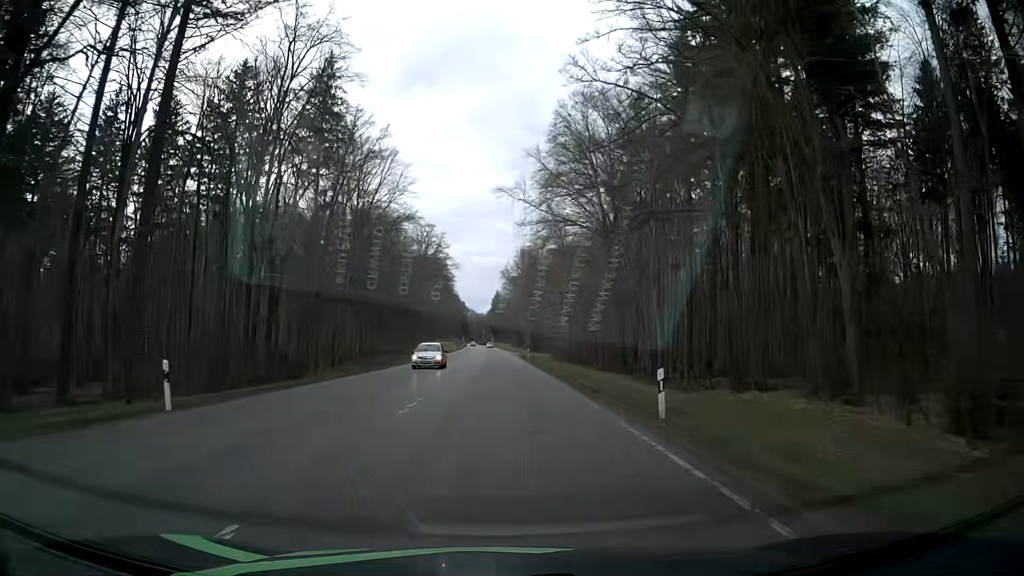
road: secondary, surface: asphalt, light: Day
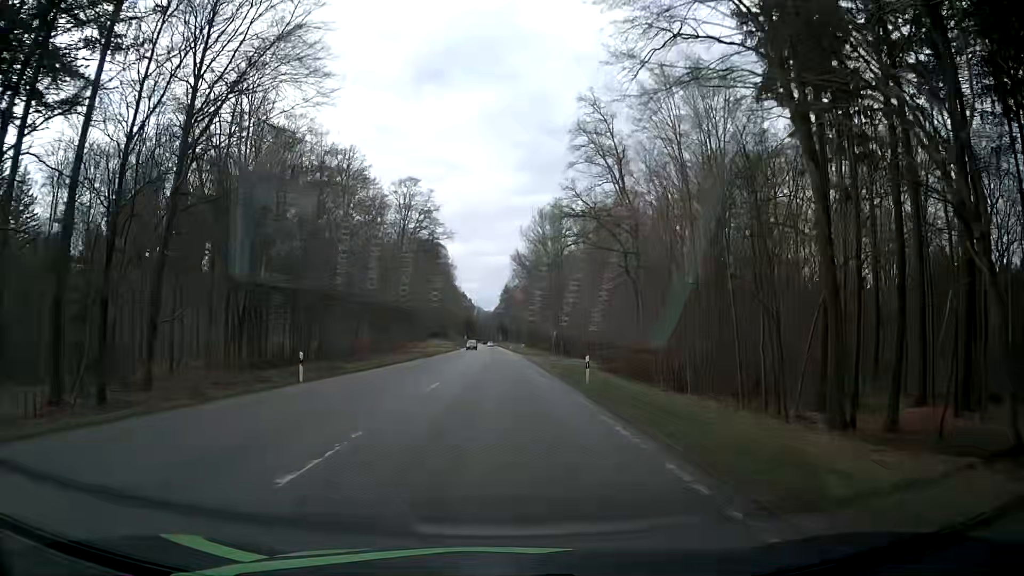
(-0.4, +43.1) m; -1°
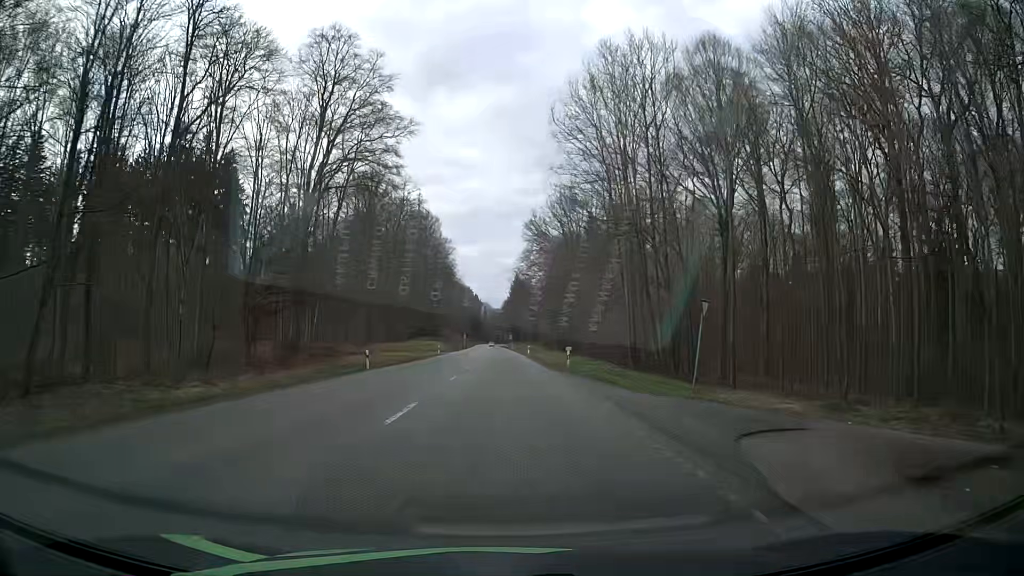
(-0.4, +55.3) m; -1°
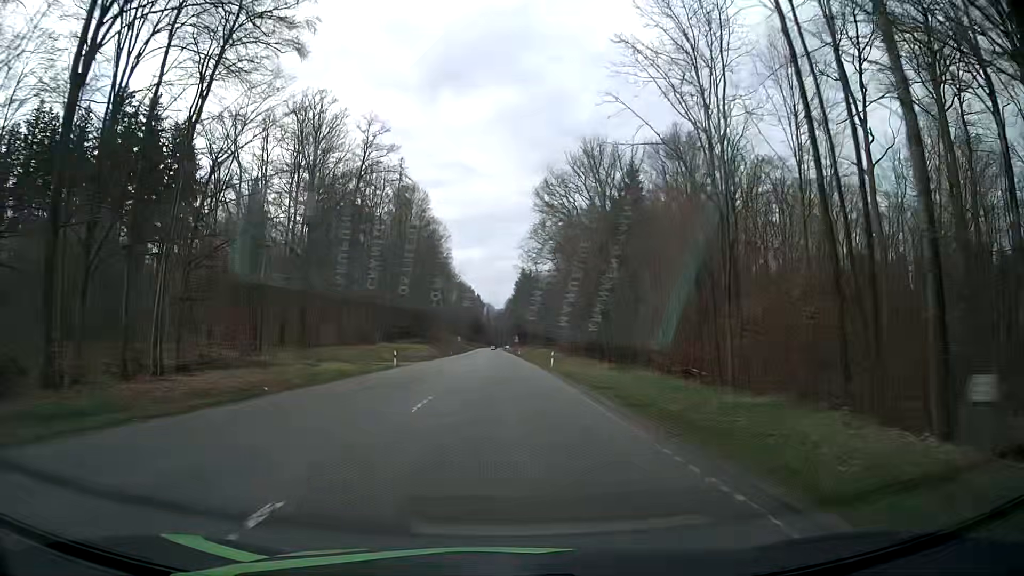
(+0.3, +33.8) m; 0°
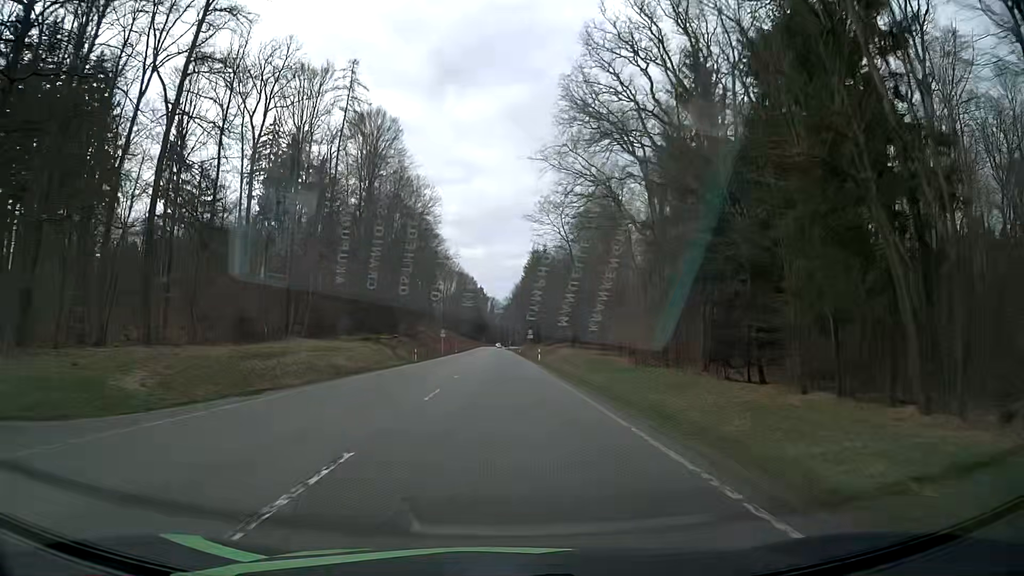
(0.0, +45.6) m; -1°
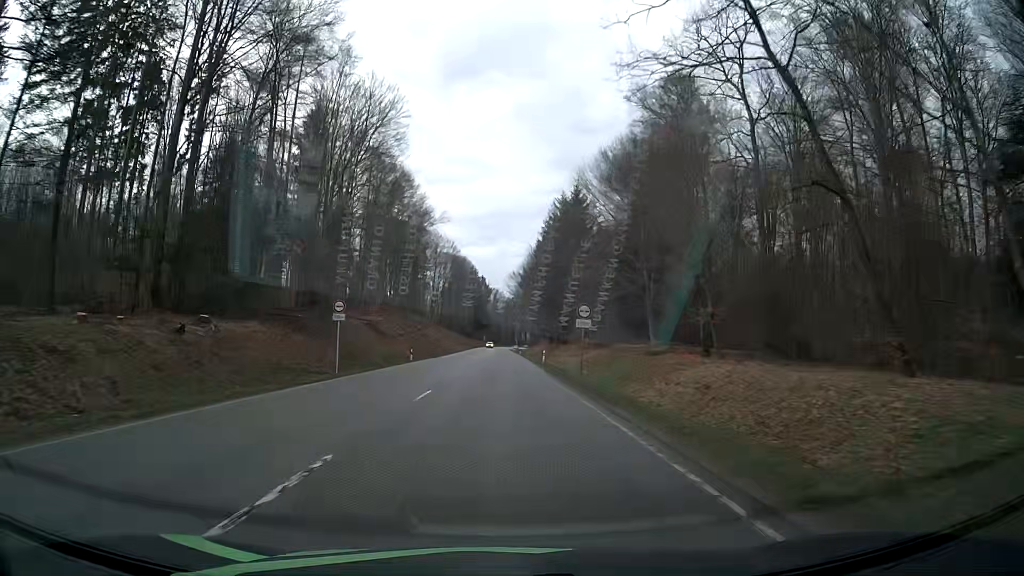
(0.0, +57.6) m; +1°
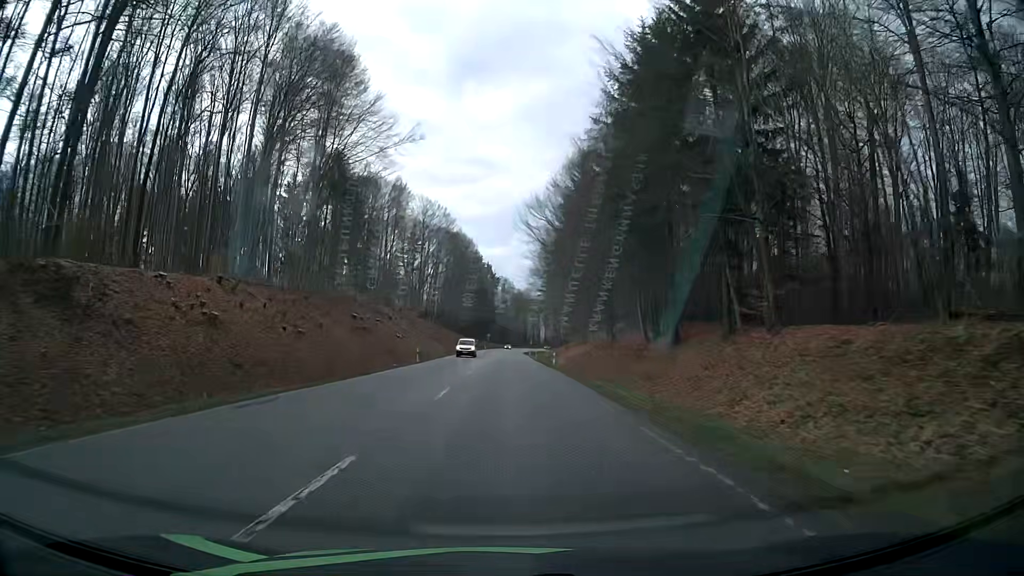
(-1.2, +58.4) m; -2°
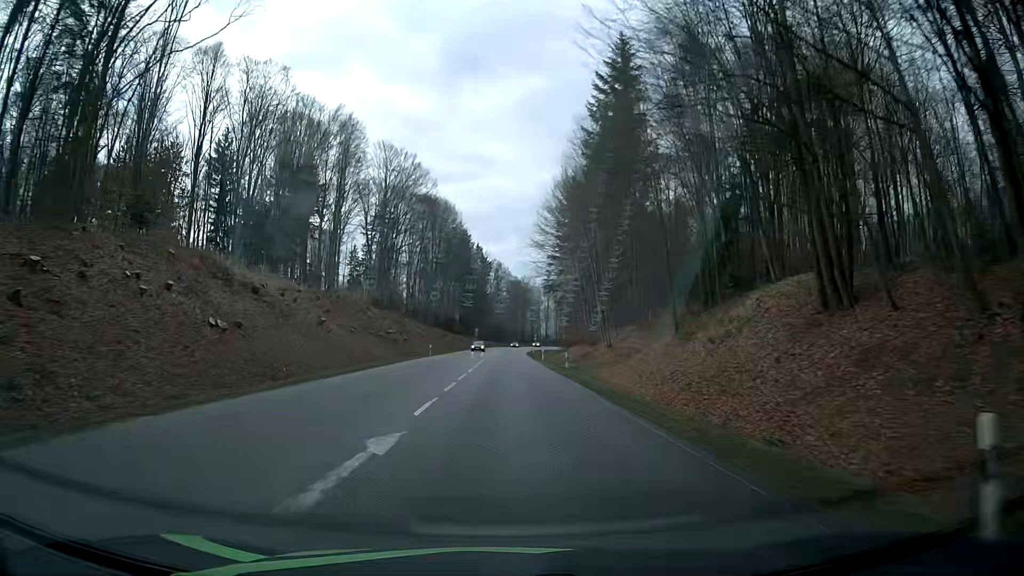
(+0.2, +47.2) m; +1°
(0, +10) (0, +20) (0, +30) (0, +40) (0, +50) (0, +60) (0, +70) (0, +80) (0, +90) (+1, +100) m
